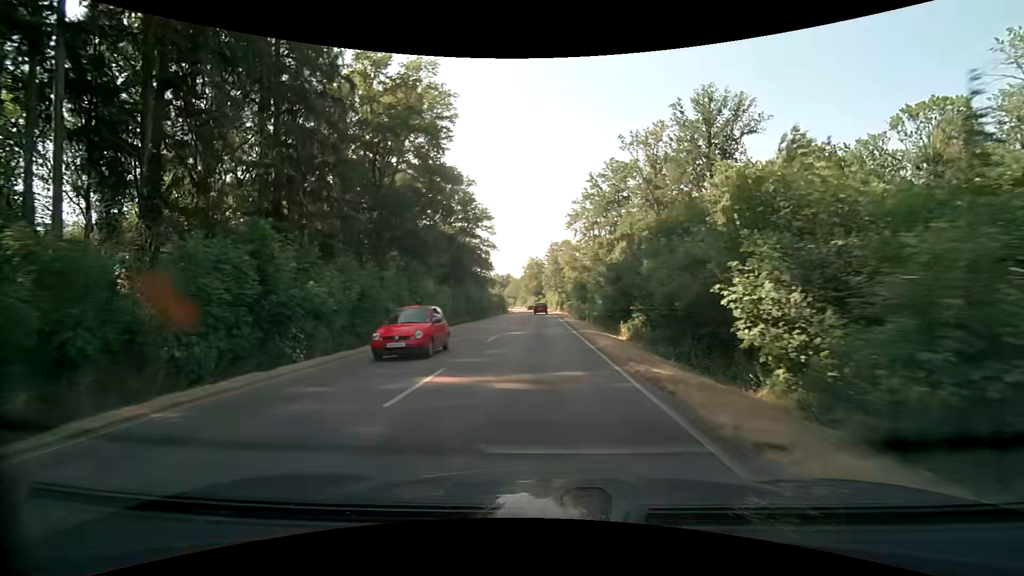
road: secondary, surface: asphalt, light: Day
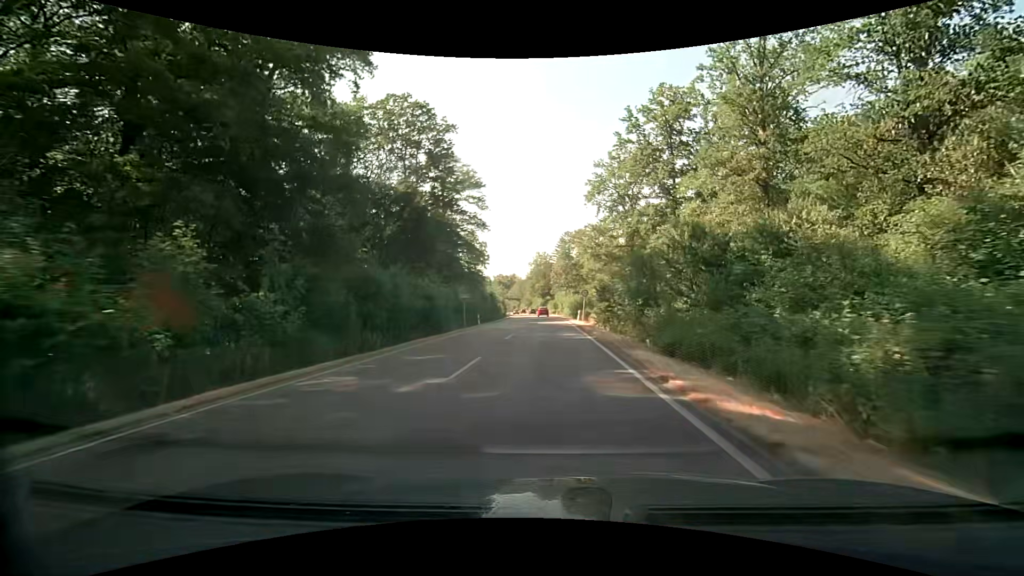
(-0.4, +33.5) m; -2°
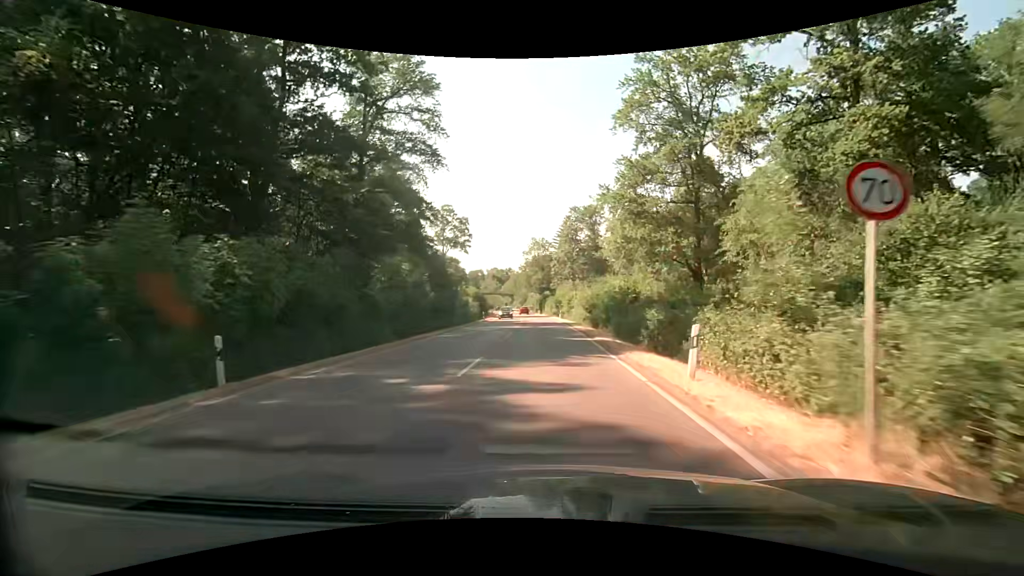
(+0.4, +36.0) m; 0°
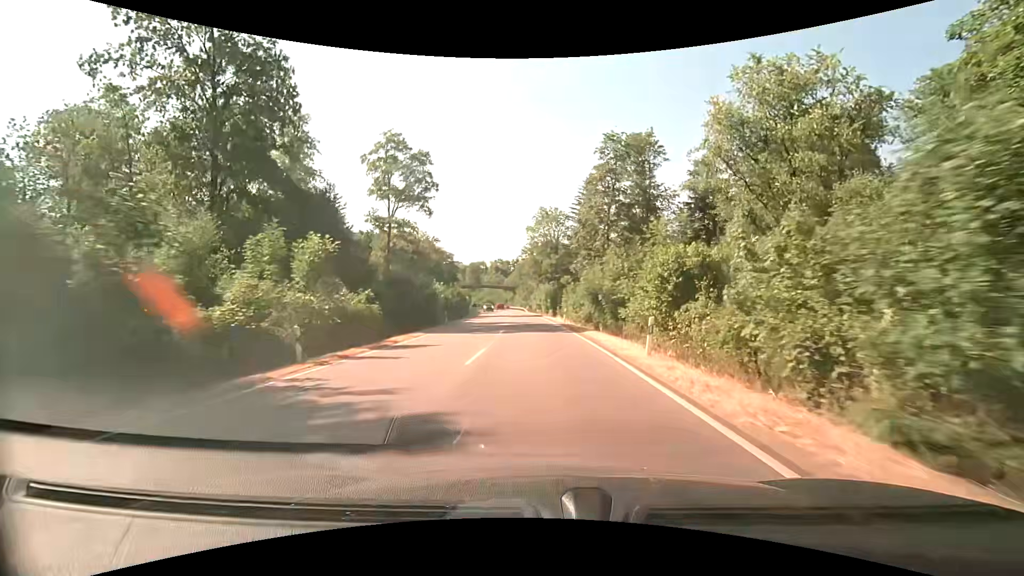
(-0.1, +46.4) m; -1°
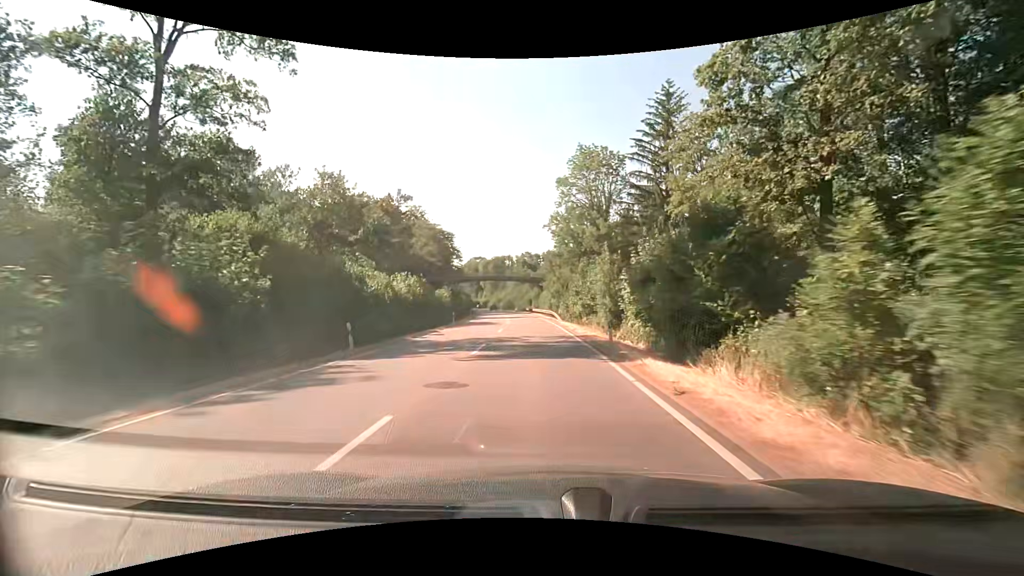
(-1.4, +45.4) m; -4°
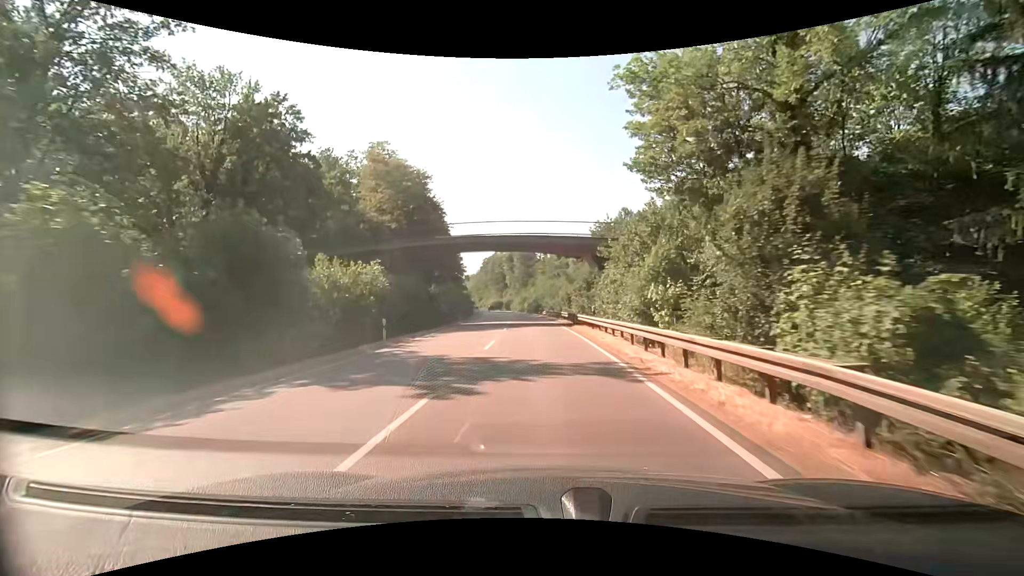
(-1.5, +46.8) m; -4°
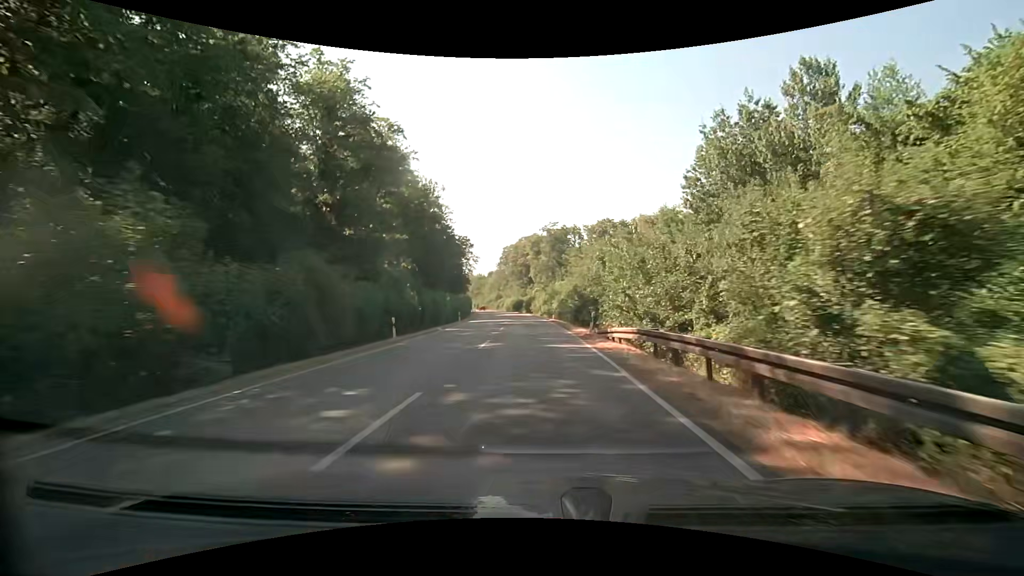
(-1.1, +48.1) m; -3°
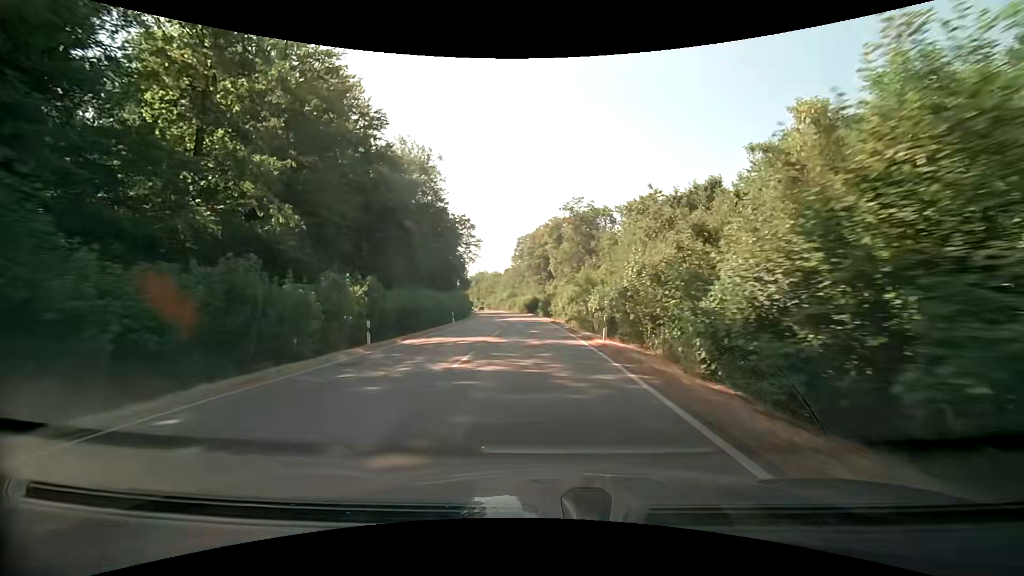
(-0.7, +28.9) m; -2°
(0, +10) (0, +20) (-1, +30) (-1, +40) (-2, +50) (-3, +60) (-4, +70) (-5, +80) (-6, +90) (-7, +100) m
